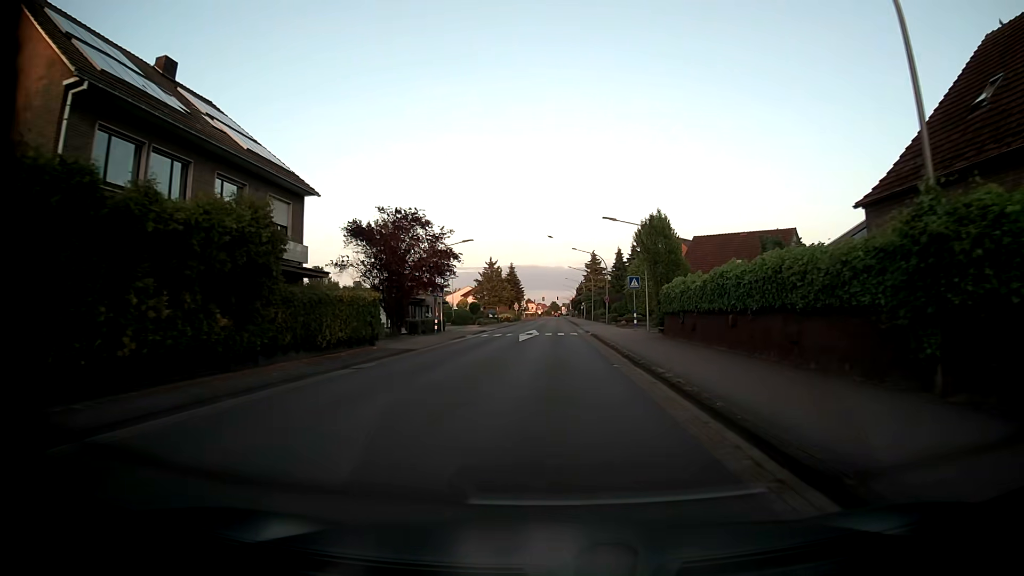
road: tertiary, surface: asphalt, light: Day
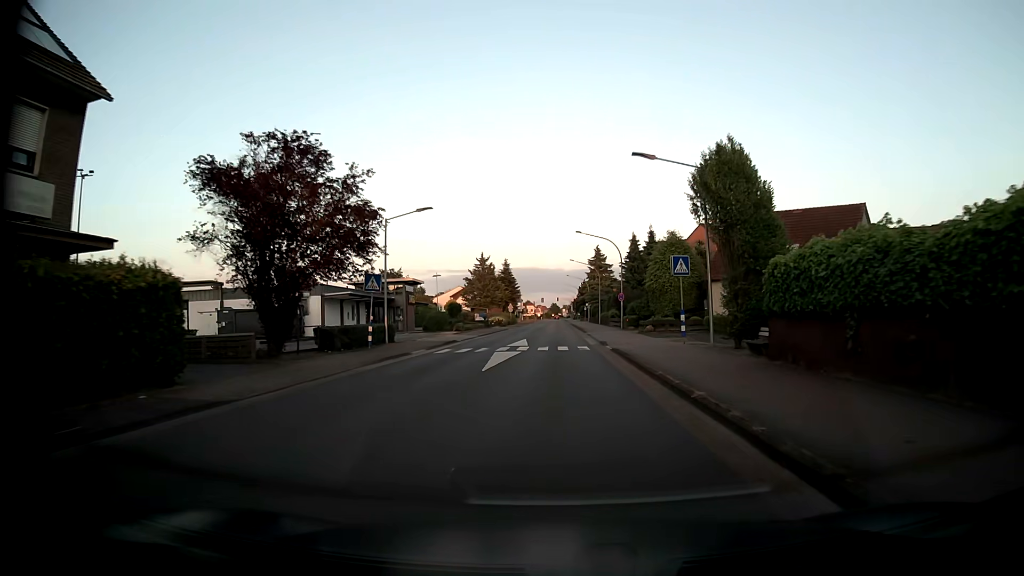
(0.0, +15.9) m; 0°
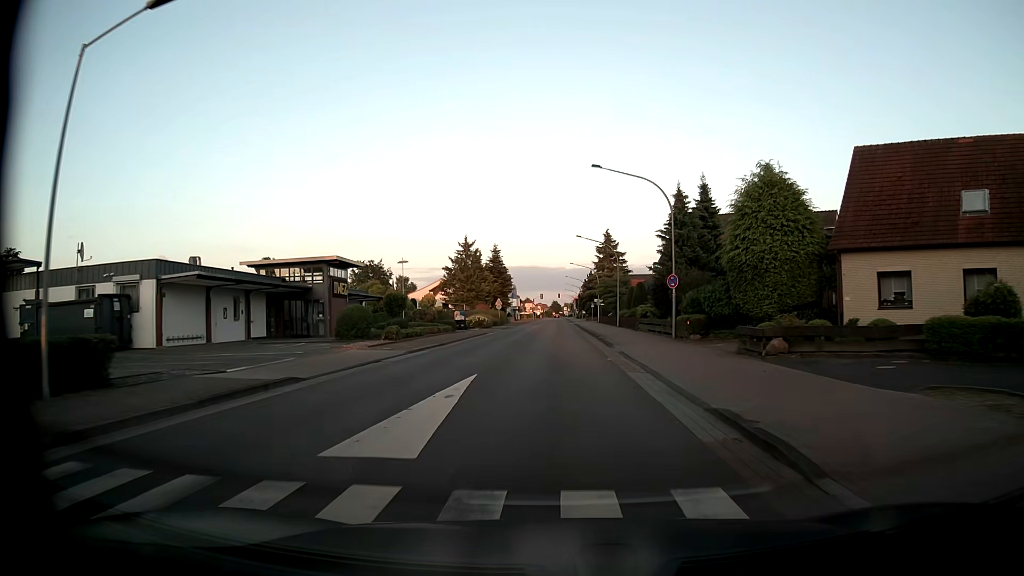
(-0.1, +23.9) m; 0°
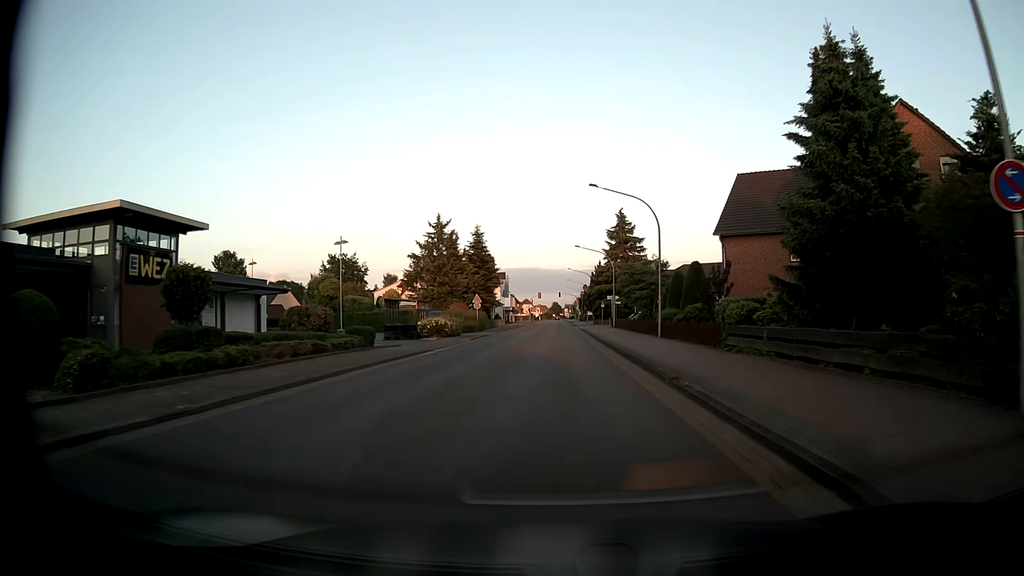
(0.0, +23.9) m; 0°
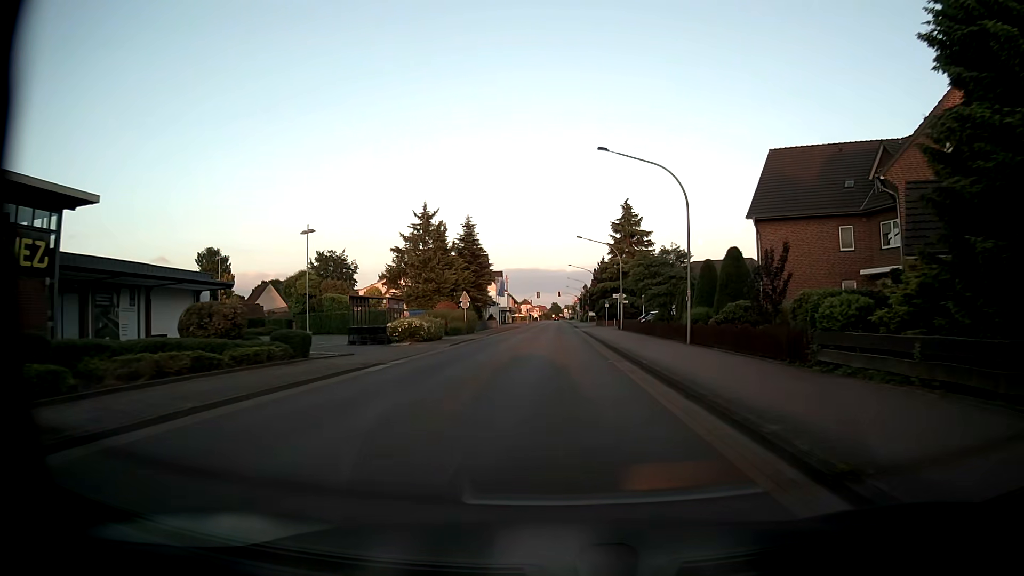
(0.0, +7.9) m; 0°
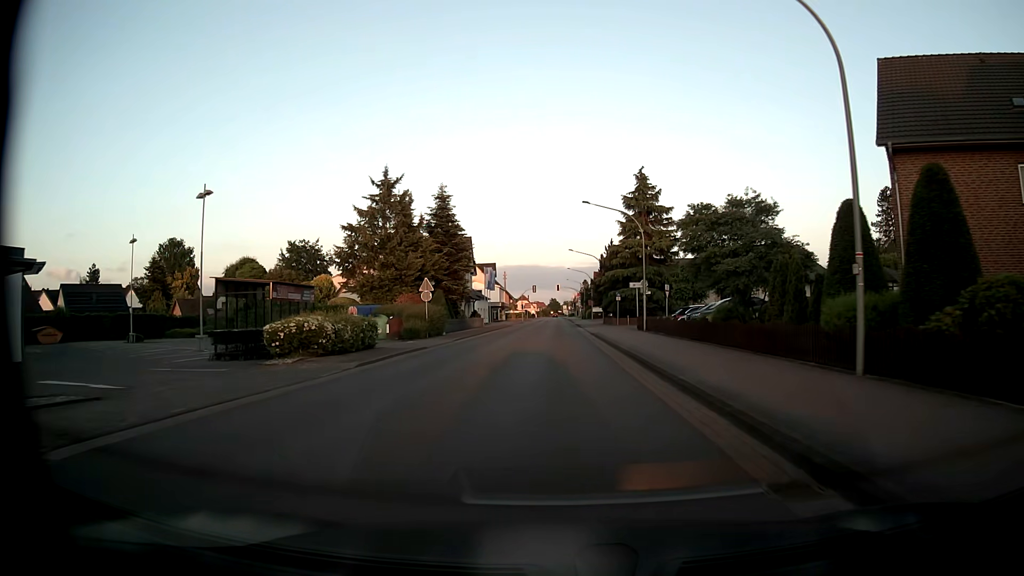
(+0.1, +15.9) m; 0°
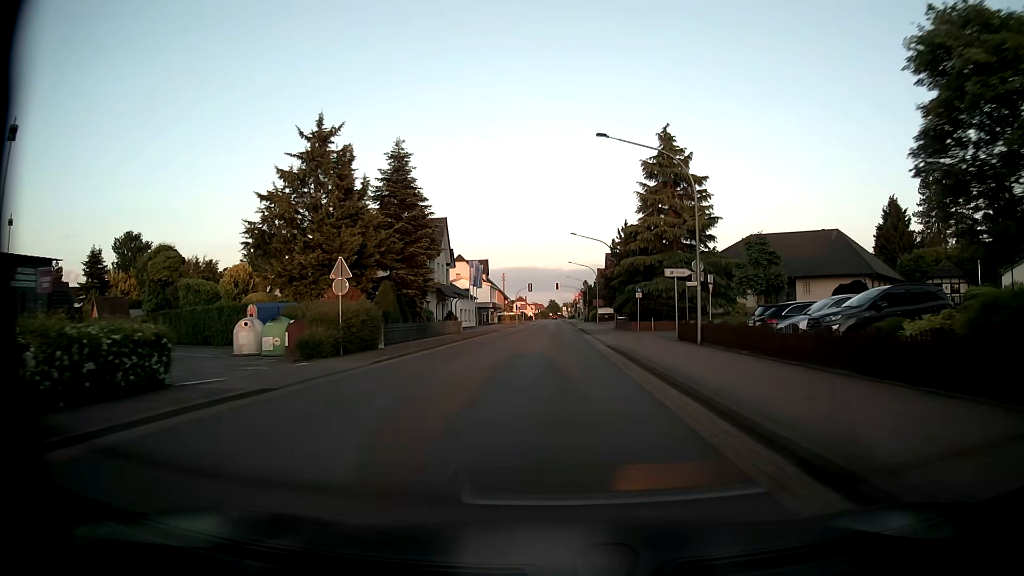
(+0.1, +15.9) m; 0°
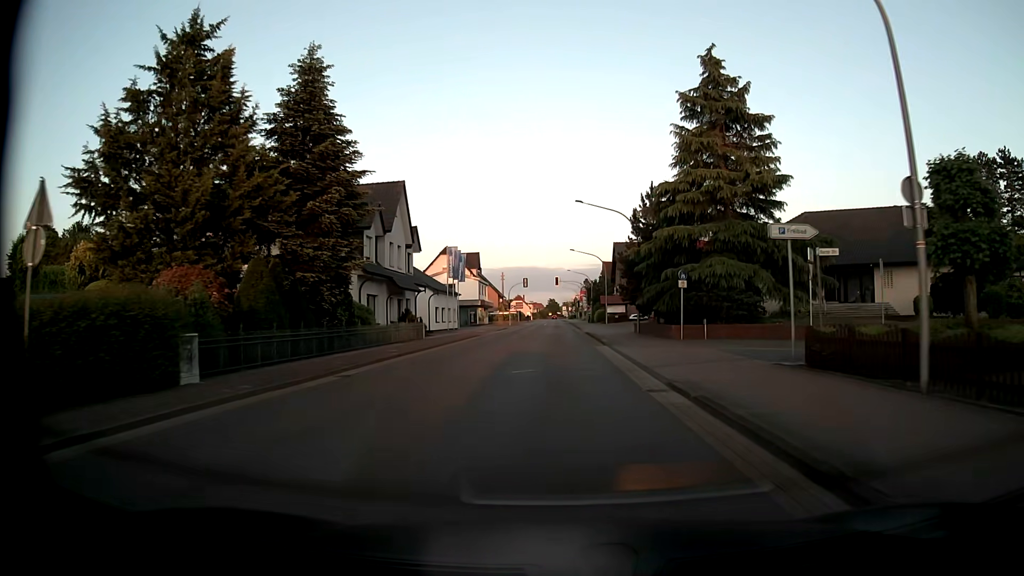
(0.0, +15.9) m; 0°
(0, +10) (0, +20) (0, +30) (0, +40) (0, +50) (0, +60) (0, +70) (0, +80) (0, +90) (0, +100) m
